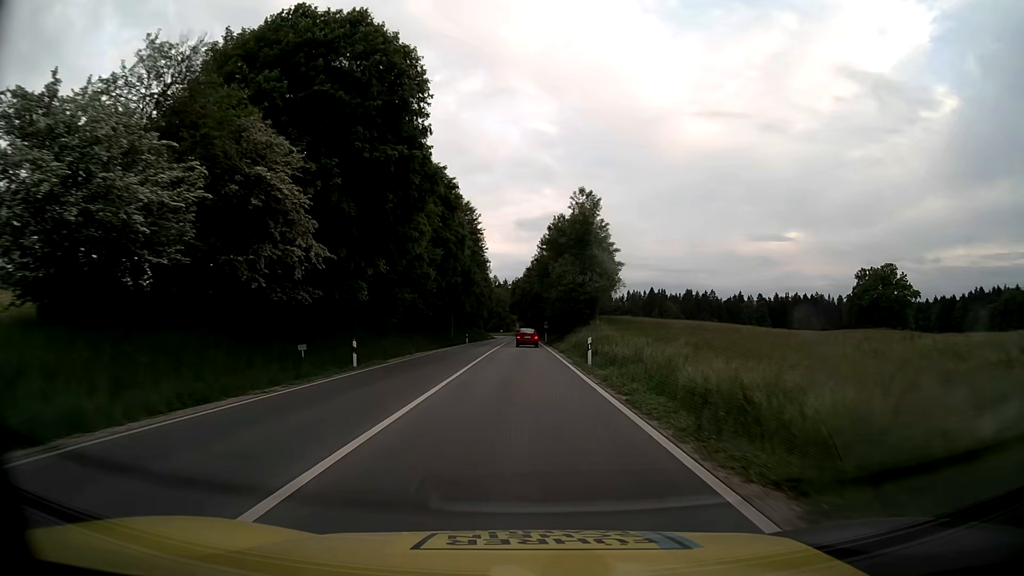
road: primary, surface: asphalt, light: Day
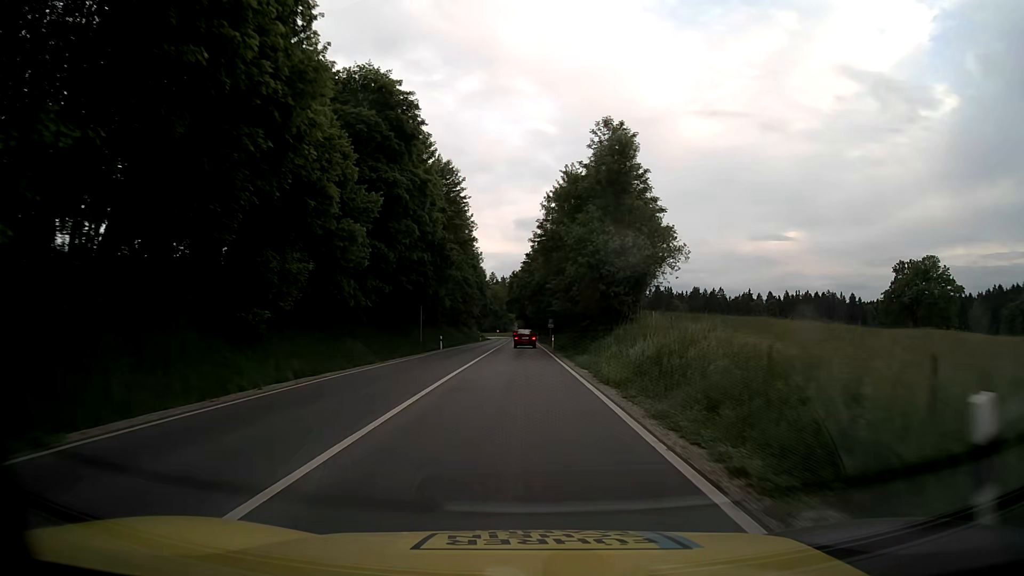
(0.0, +22.2) m; 0°
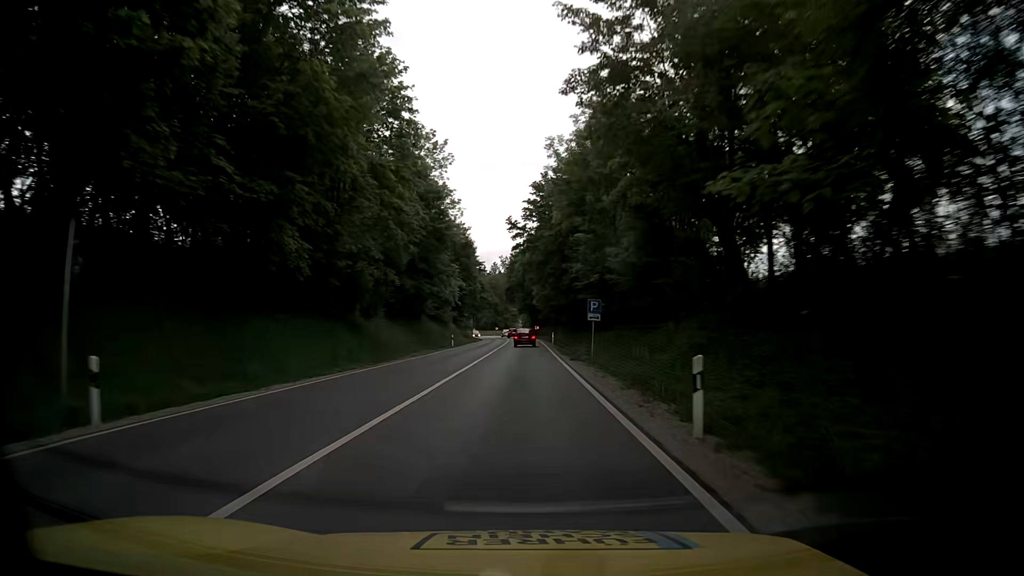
(-0.2, +44.4) m; -1°
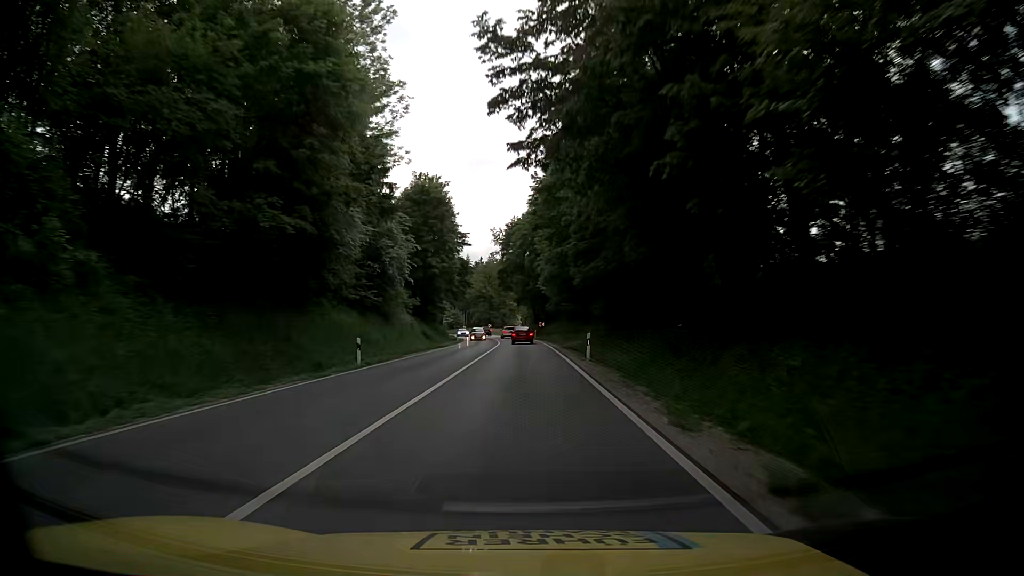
(0.0, +33.4) m; 0°
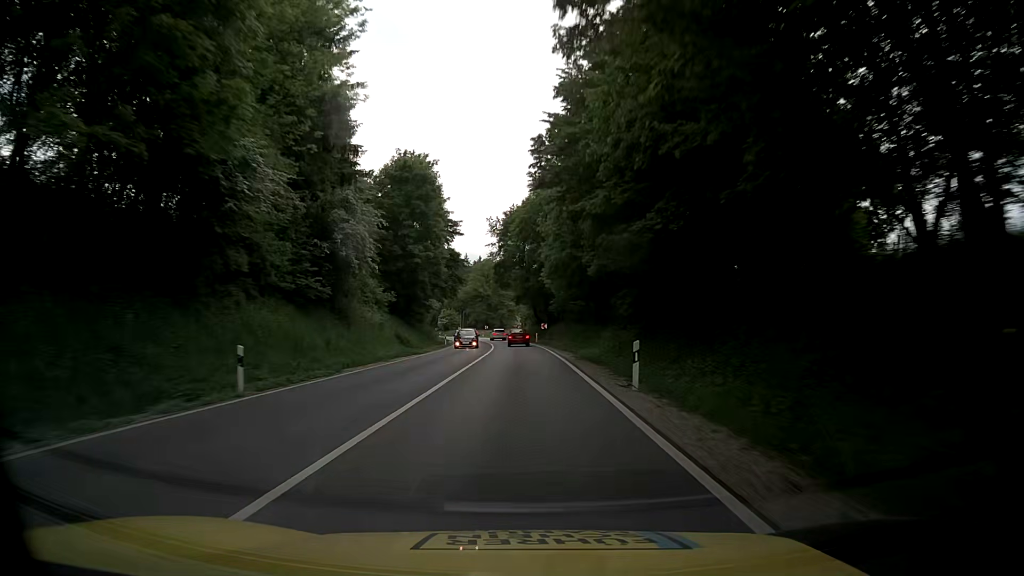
(+0.1, +11.1) m; 0°
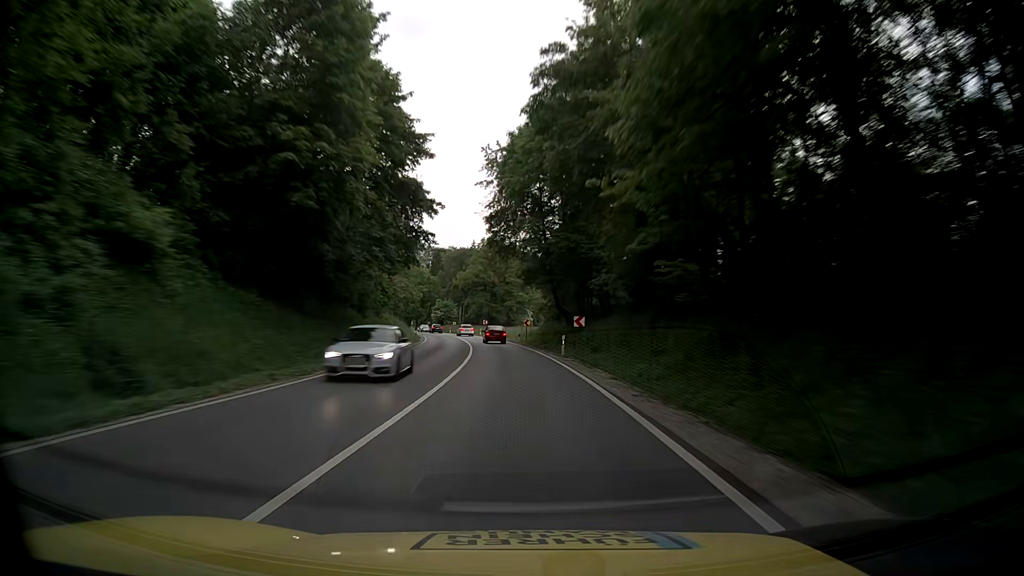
(-0.1, +33.4) m; 0°
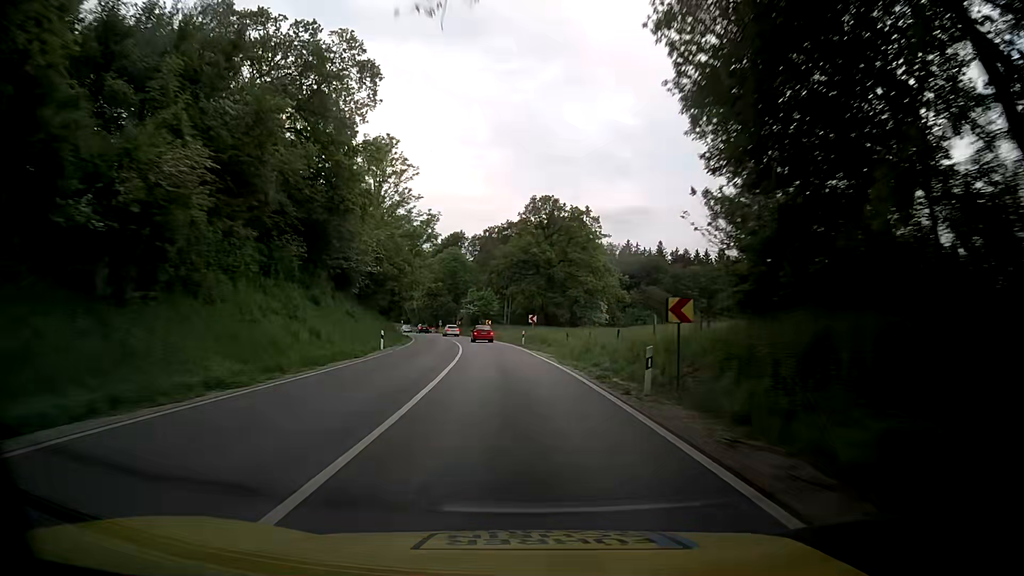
(-2.1, +44.5) m; -6°
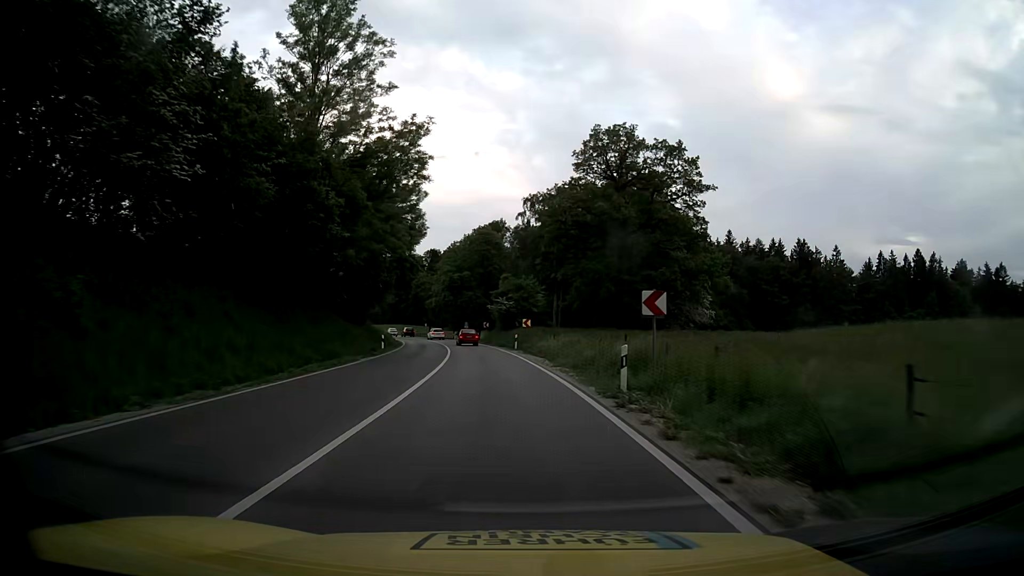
(-0.9, +33.4) m; -3°
(0, +10) (-1, +20) (-1, +30) (-2, +40) (-4, +50) (-5, +60) (-7, +70) (-9, +79) (-11, +89) (-14, +99) m
